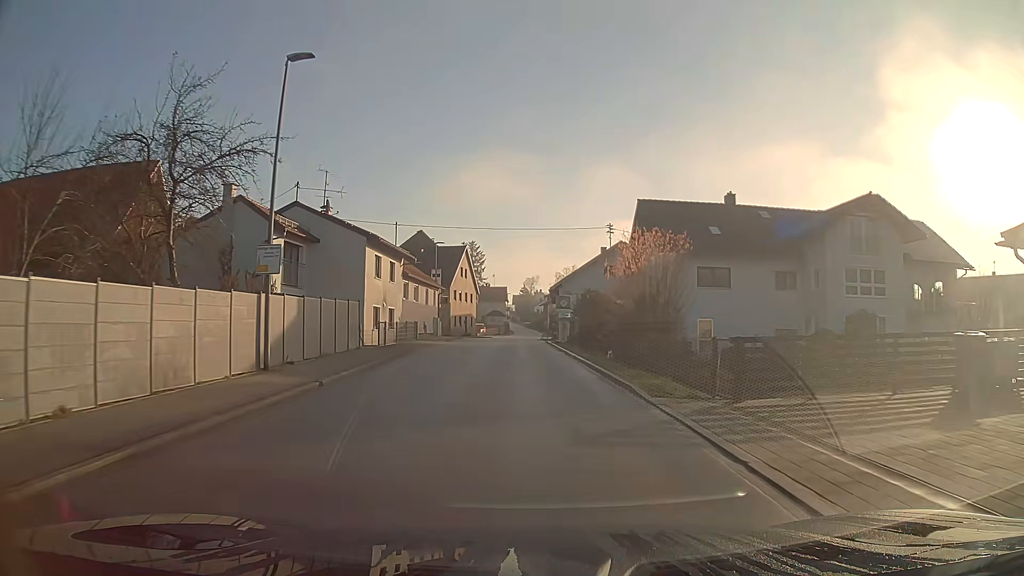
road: secondary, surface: asphalt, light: Day
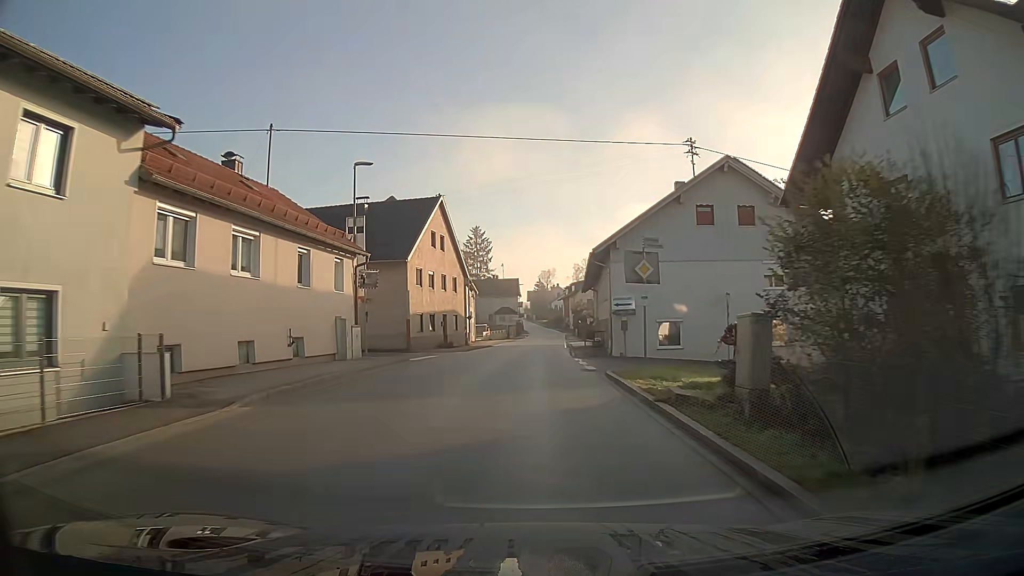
(-0.5, +30.2) m; -1°
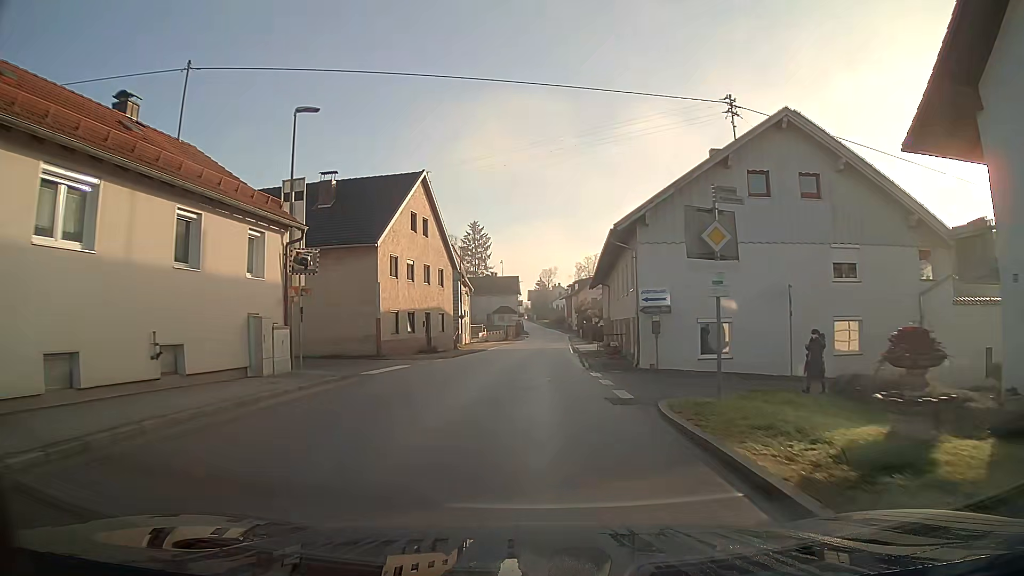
(0.0, +7.6) m; 0°
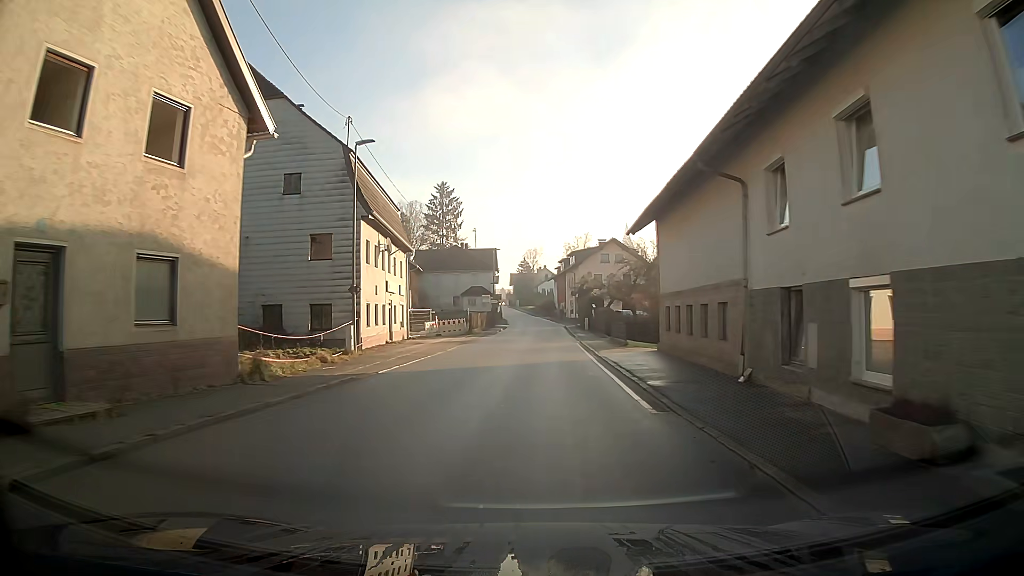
(+0.3, +30.6) m; +1°
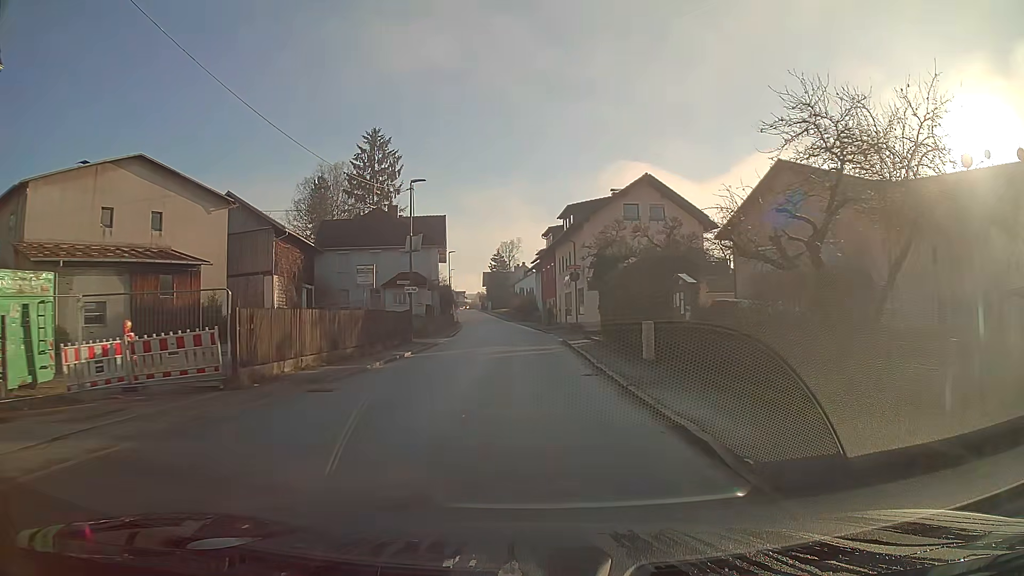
(+0.8, +38.5) m; +2°
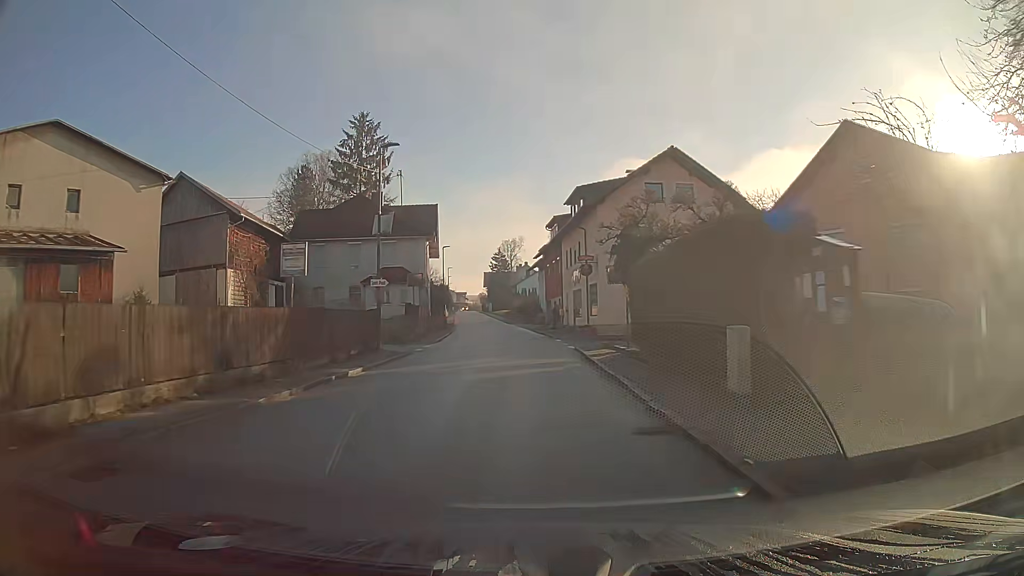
(0.0, +7.7) m; 0°
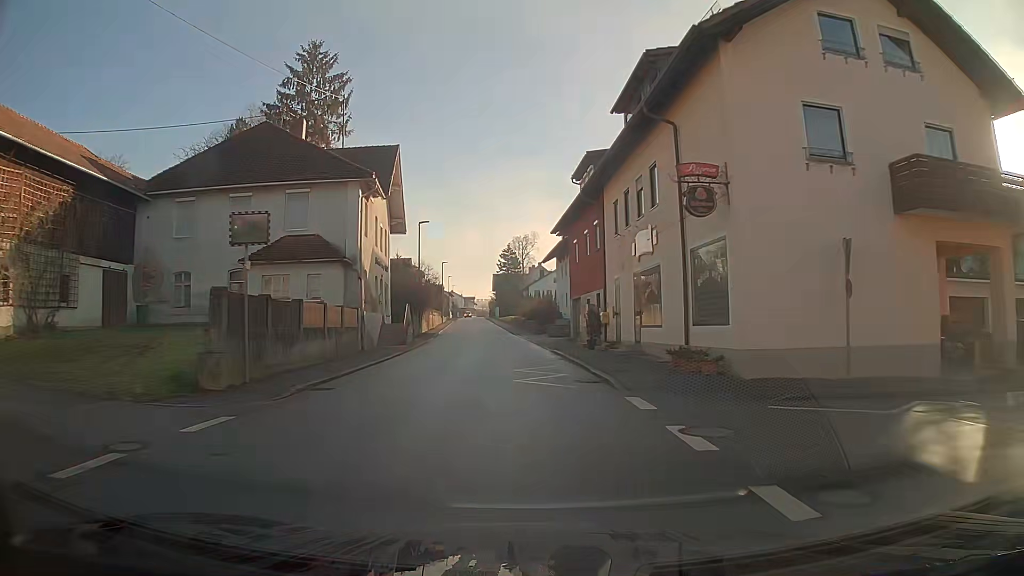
(-0.2, +23.1) m; -1°
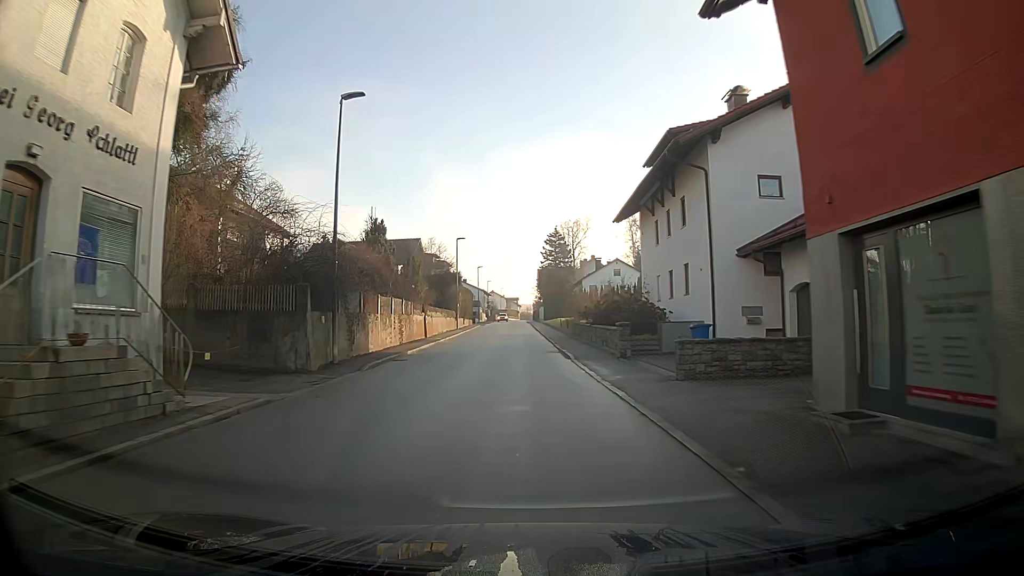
(-1.0, +30.2) m; -4°
